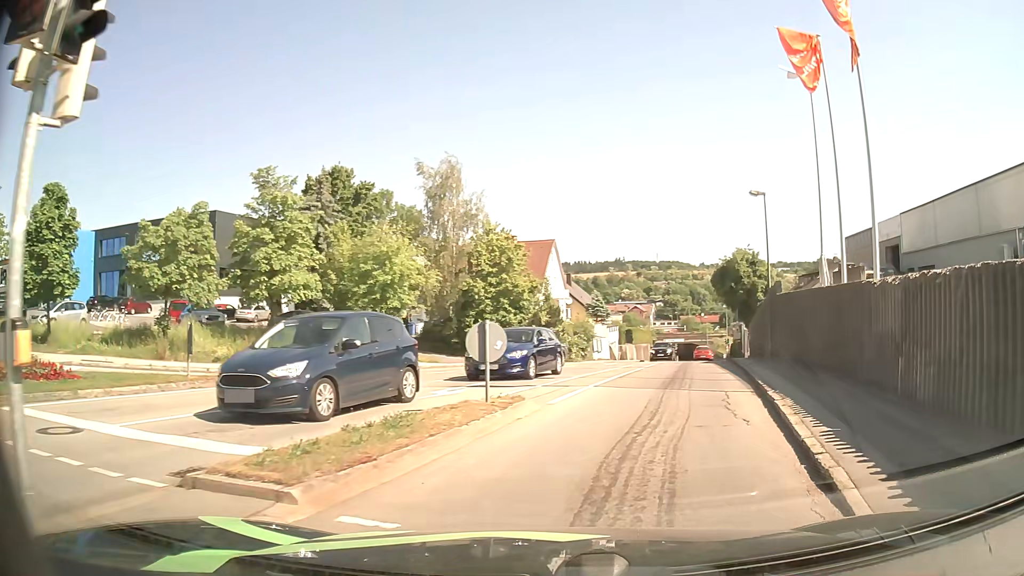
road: tertiary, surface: asphalt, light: Day
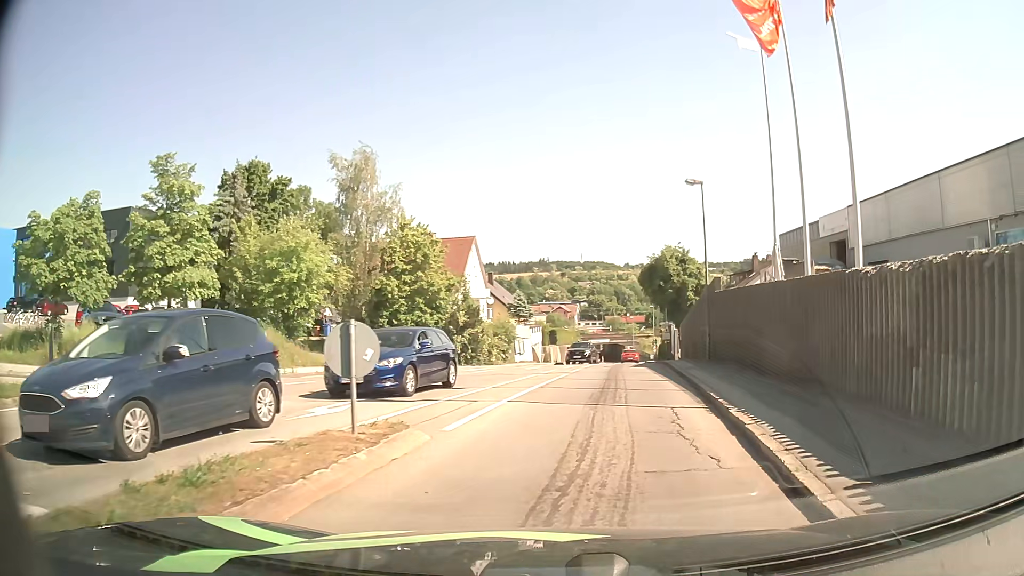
(+0.2, +2.8) m; +6°
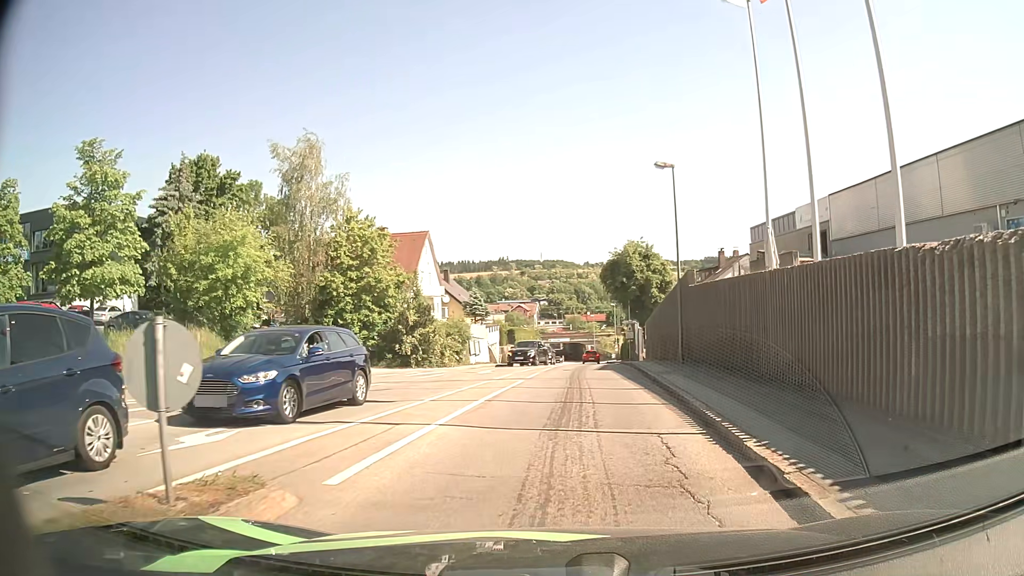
(+0.1, +3.0) m; +4°
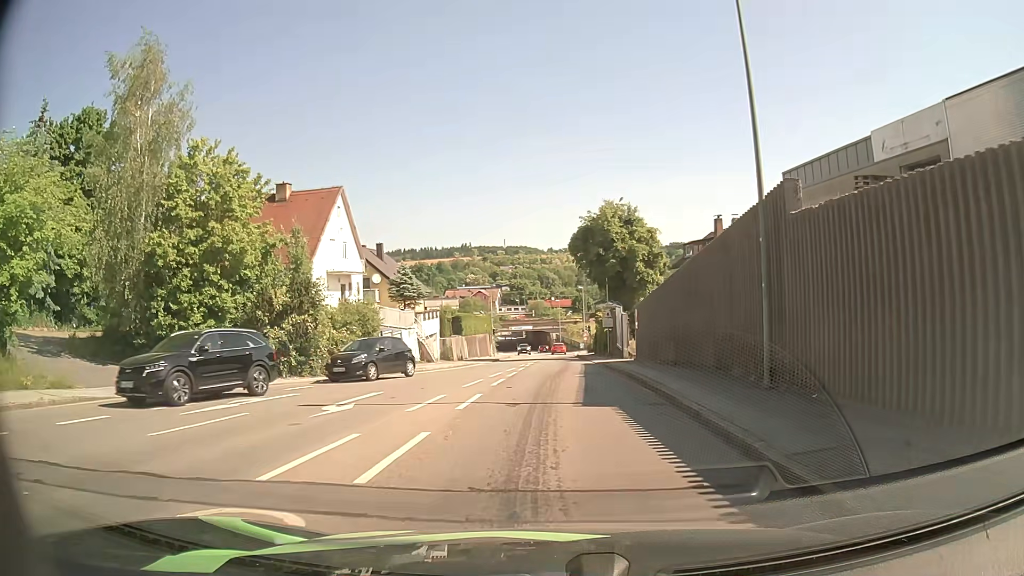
(+0.5, +15.2) m; +3°
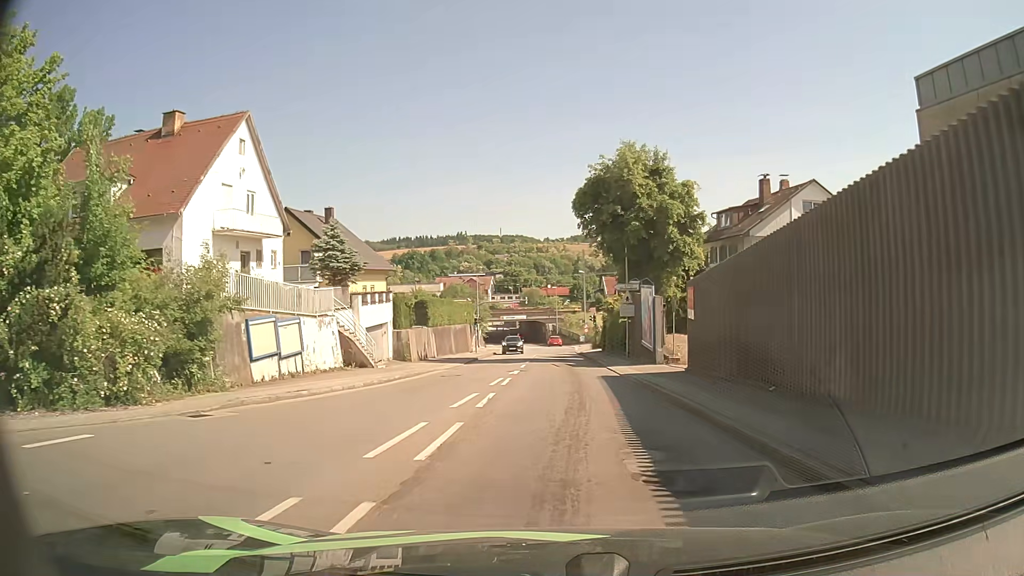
(-0.1, +14.9) m; 0°
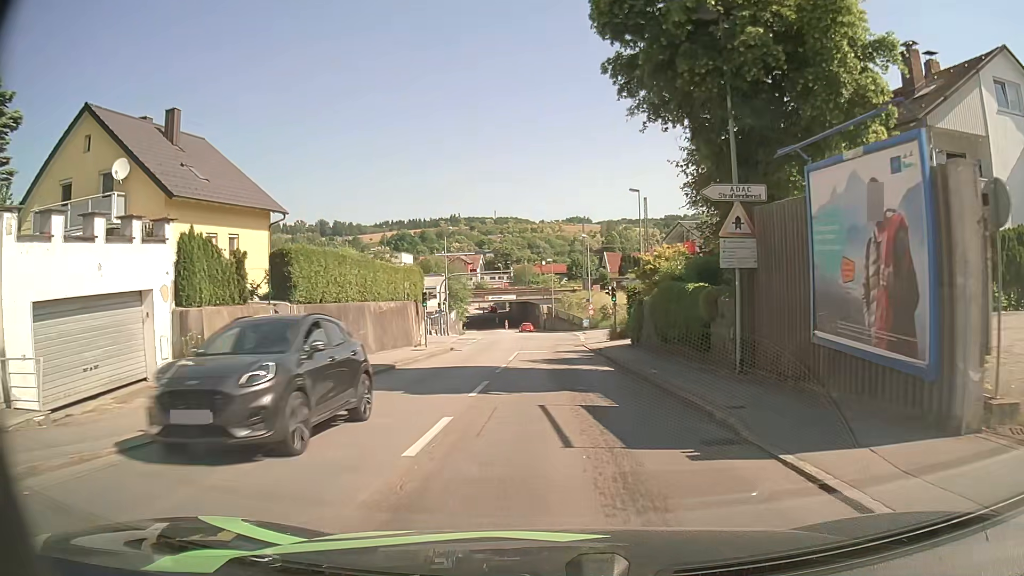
(+0.3, +22.6) m; +1°
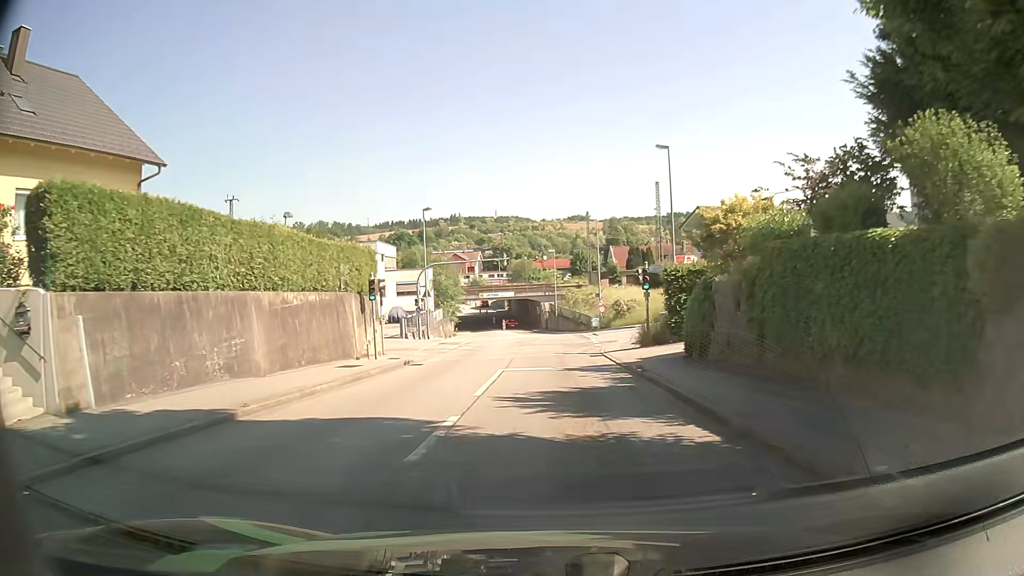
(0.0, +11.9) m; 0°
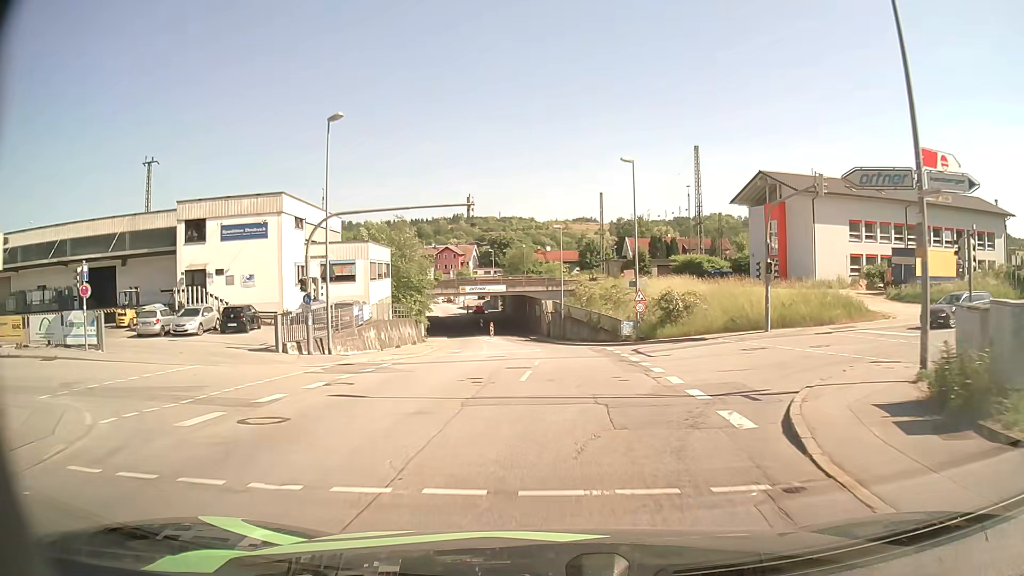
(-0.1, +24.9) m; -1°
